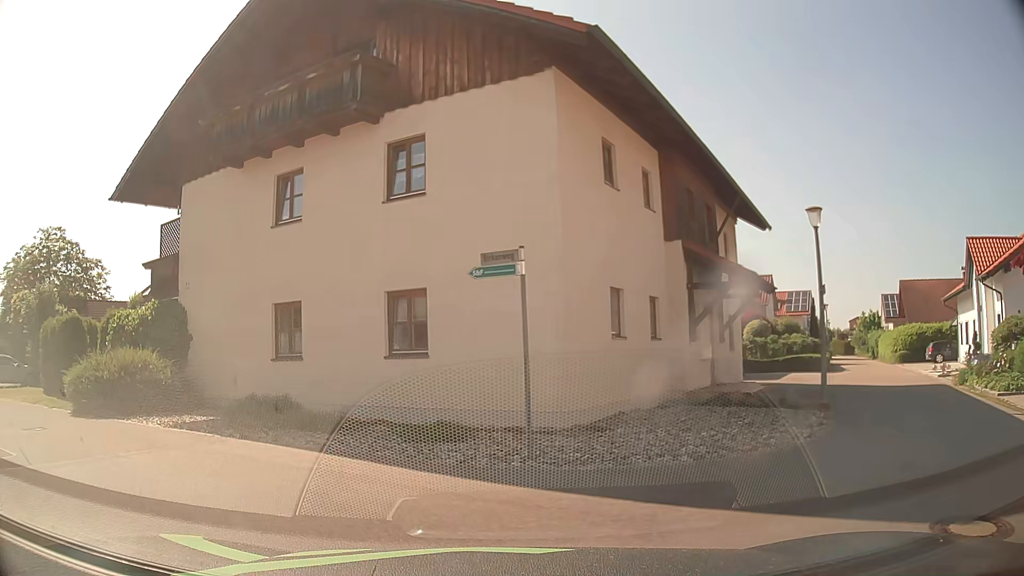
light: Day
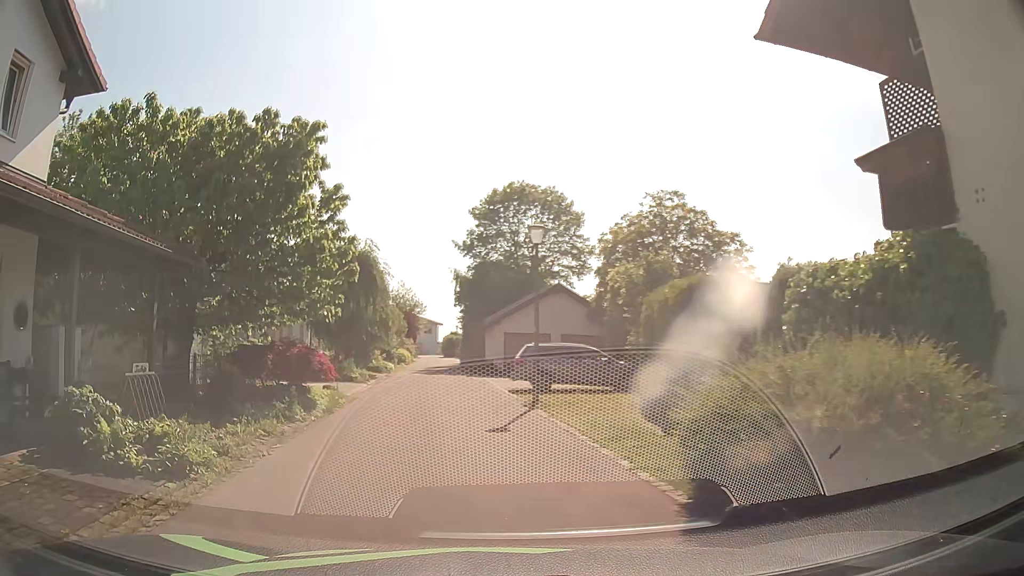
(-5.3, +9.1) m; -56°
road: residential
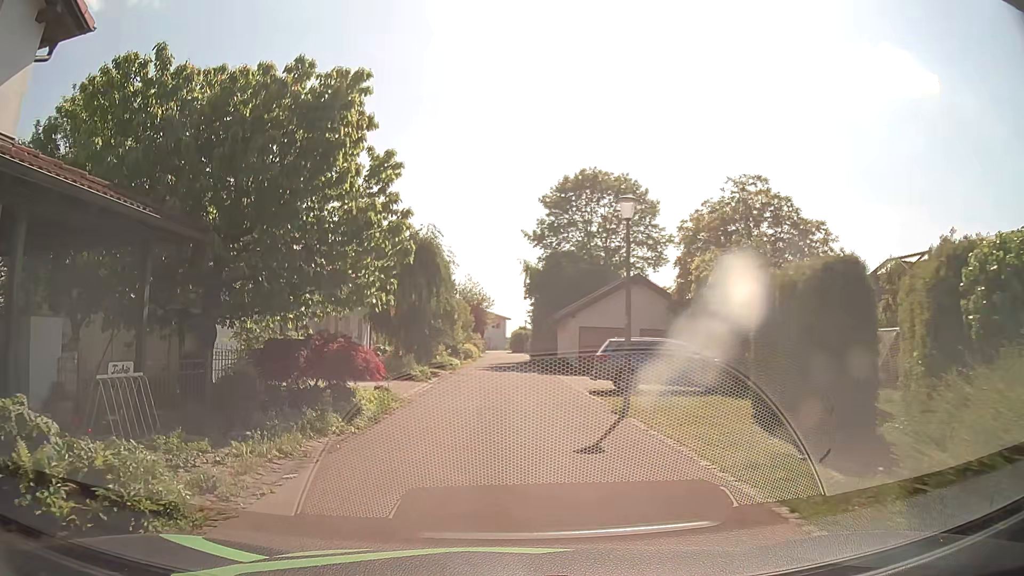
(-0.2, +2.6) m; -7°
